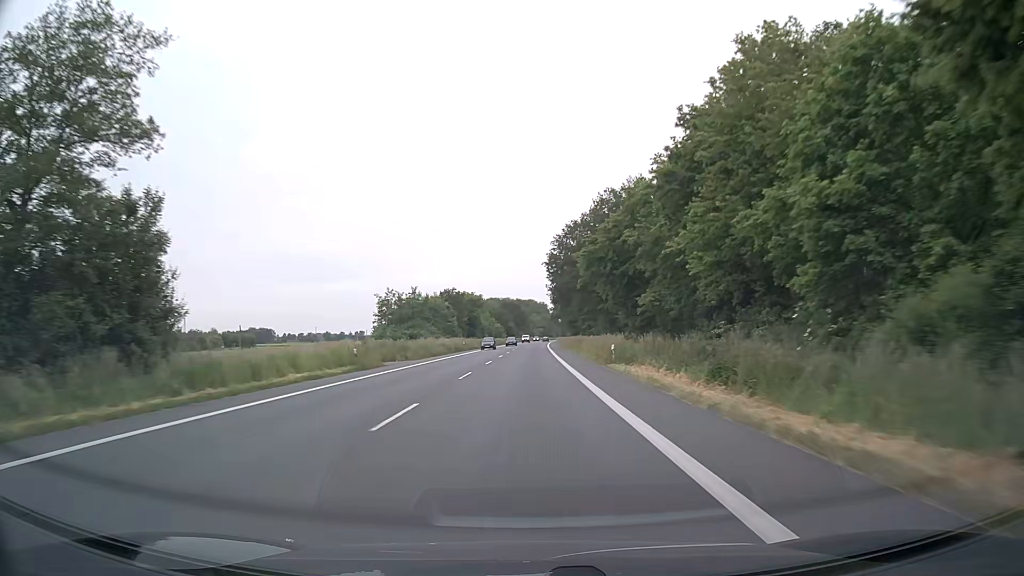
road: primary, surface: asphalt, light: Day
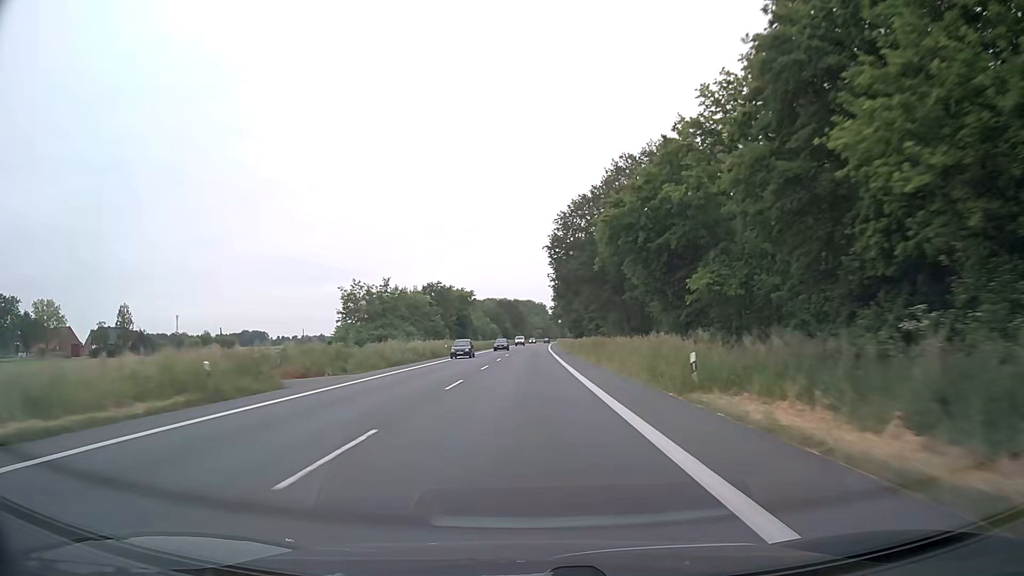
(+0.1, +15.8) m; 0°
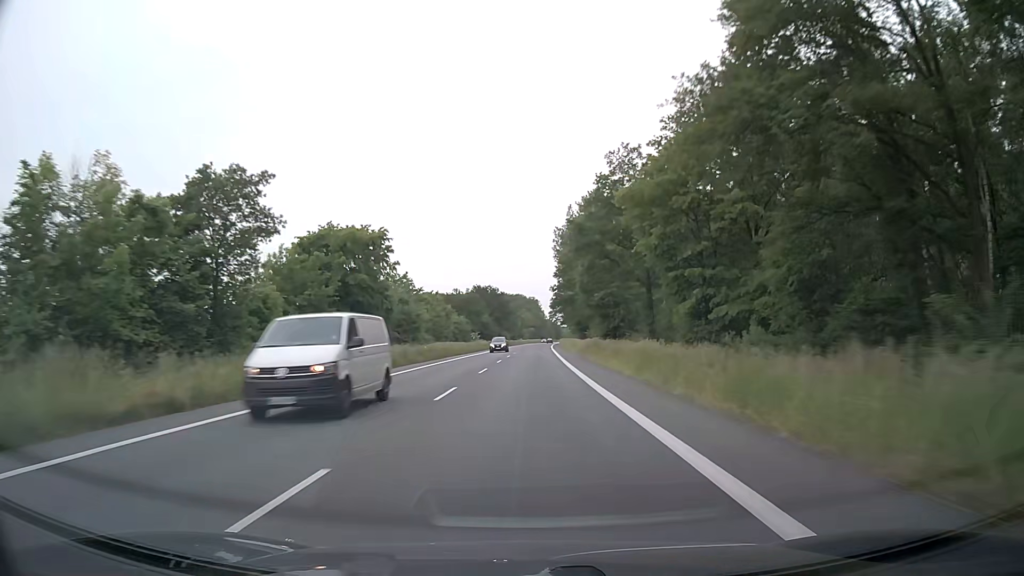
(+0.4, +63.2) m; +1°
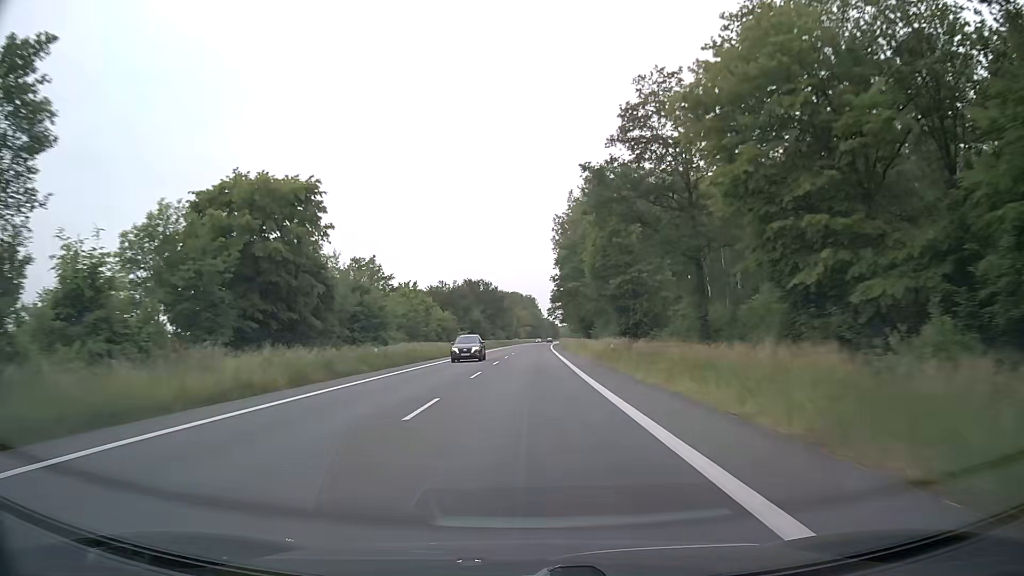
(+0.1, +15.8) m; +1°
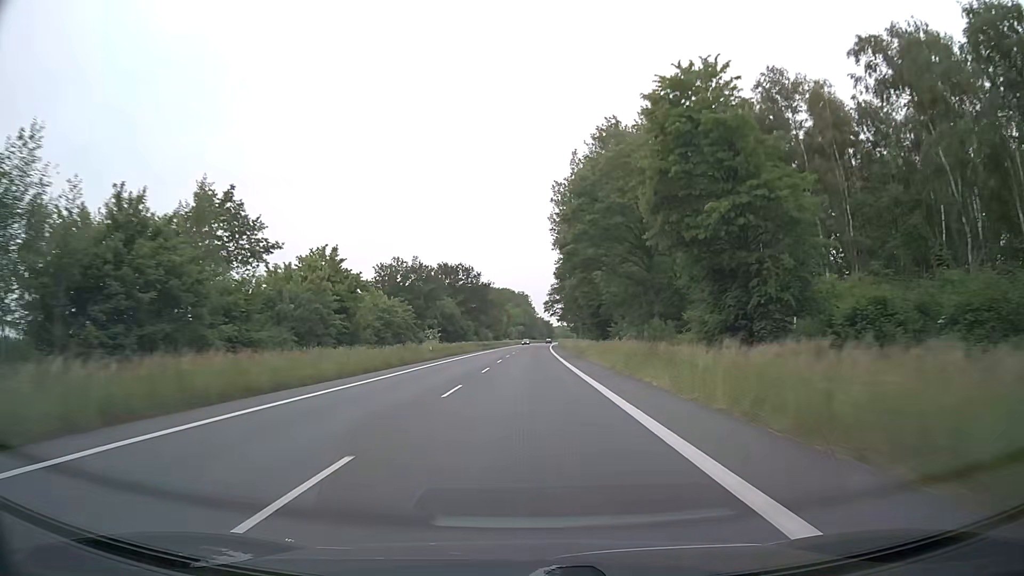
(+0.1, +31.6) m; +1°
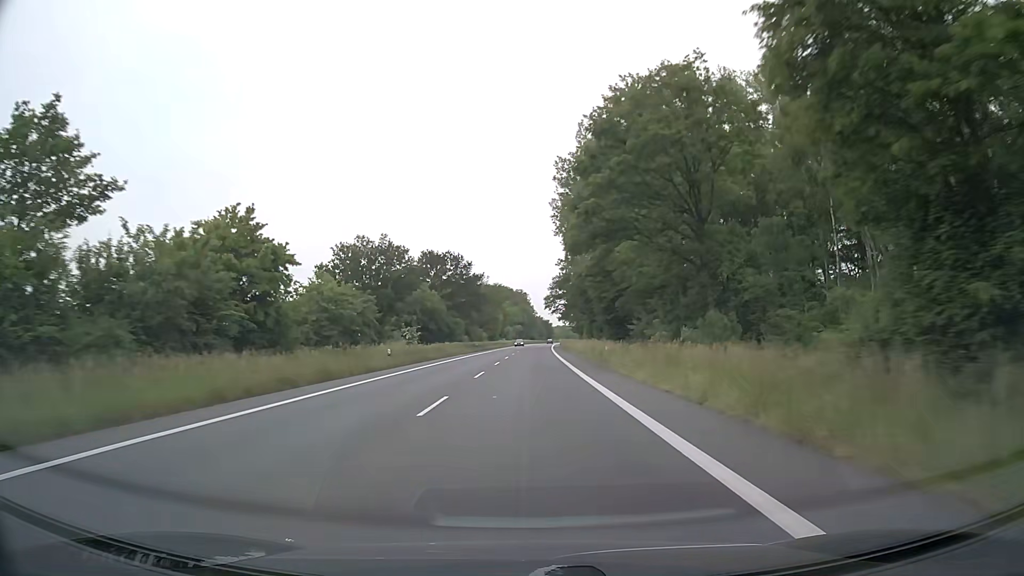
(0.0, +15.8) m; 0°
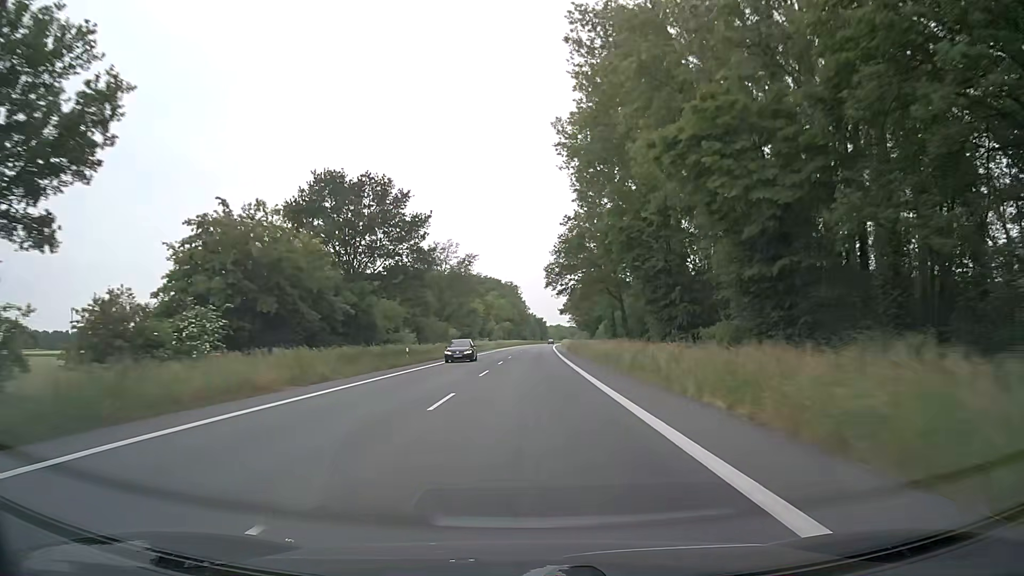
(+0.2, +47.4) m; 0°
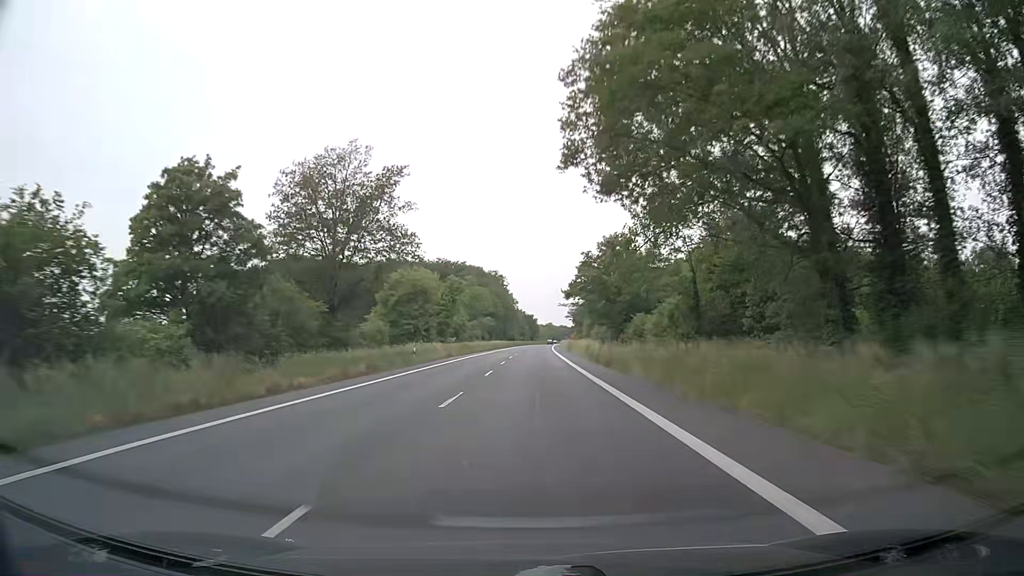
(+0.5, +47.4) m; +1°
(0, +10) (0, +20) (0, +30) (0, +40) (+1, +50) (+1, +60) (+1, +70) (+1, +80) (+2, +90) (+2, +100) m
